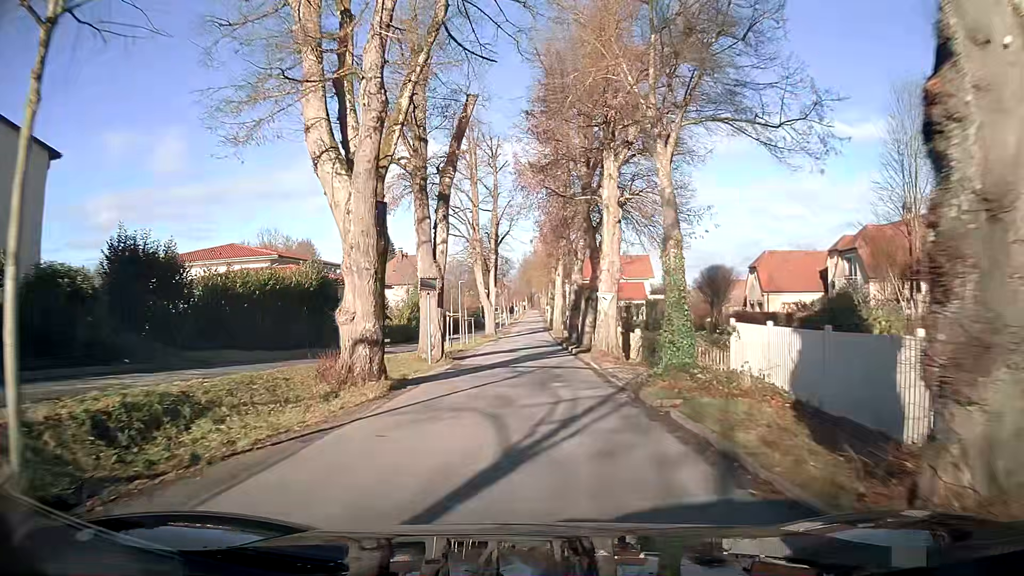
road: secondary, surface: asphalt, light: Day
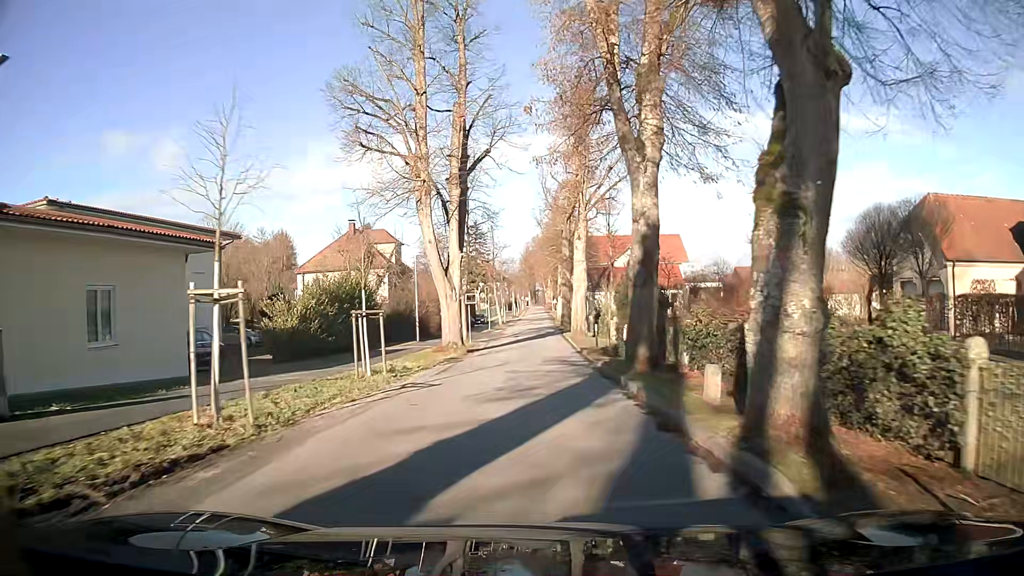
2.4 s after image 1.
(+0.3, +26.6) m; 0°
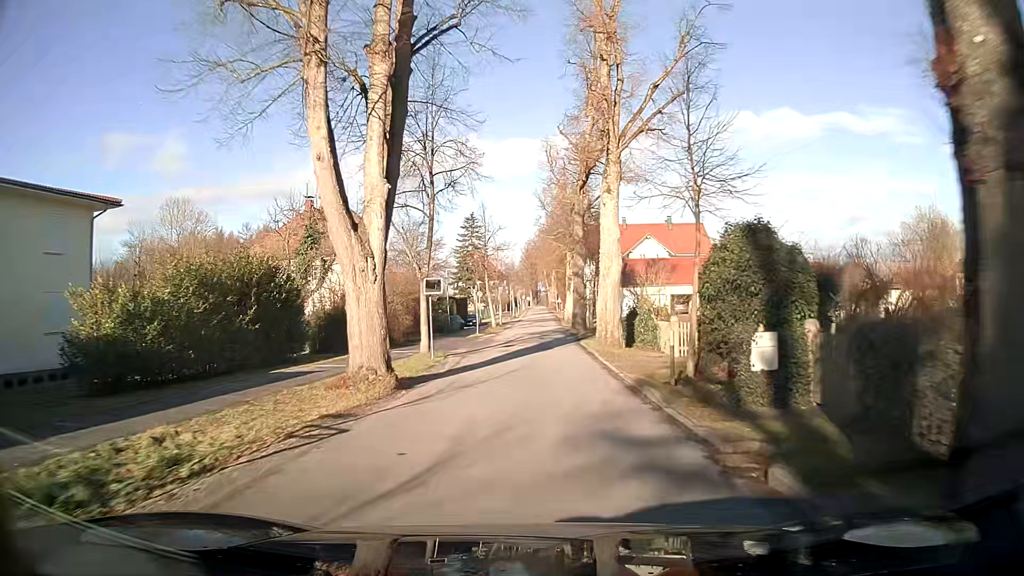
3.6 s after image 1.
(-0.1, +14.1) m; 0°
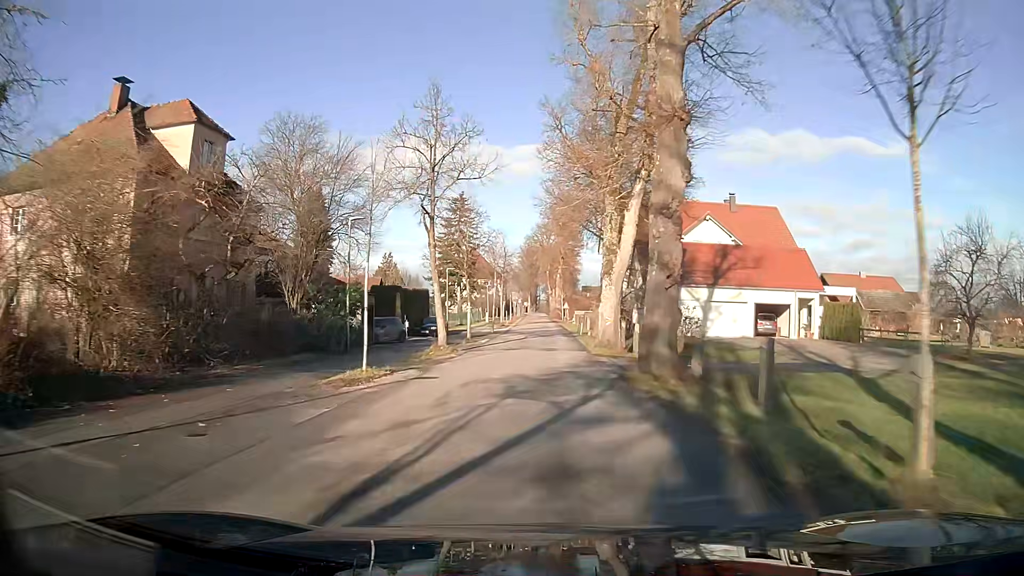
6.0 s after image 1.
(+0.1, +28.8) m; 0°
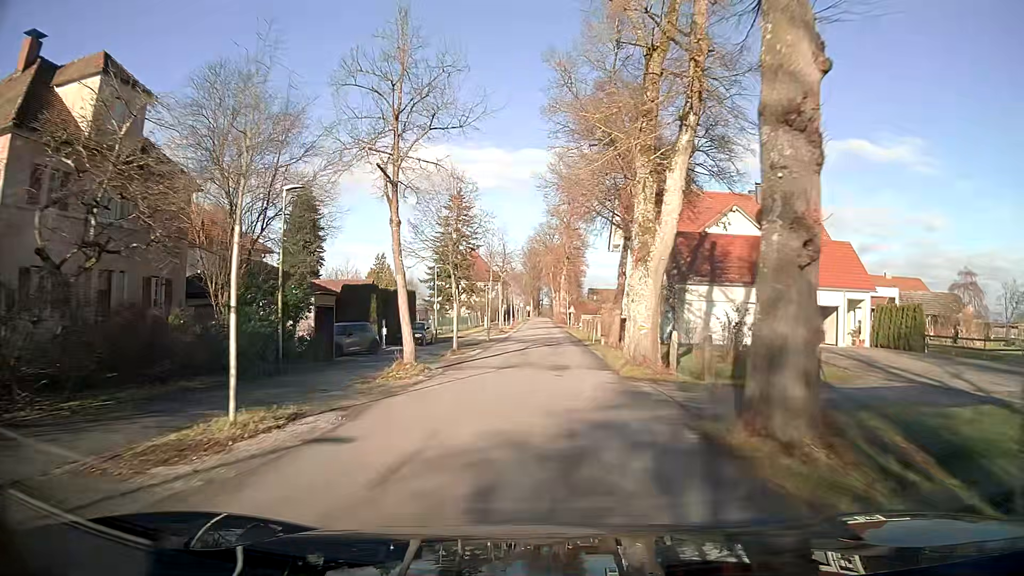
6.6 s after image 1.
(0.0, +7.2) m; 0°
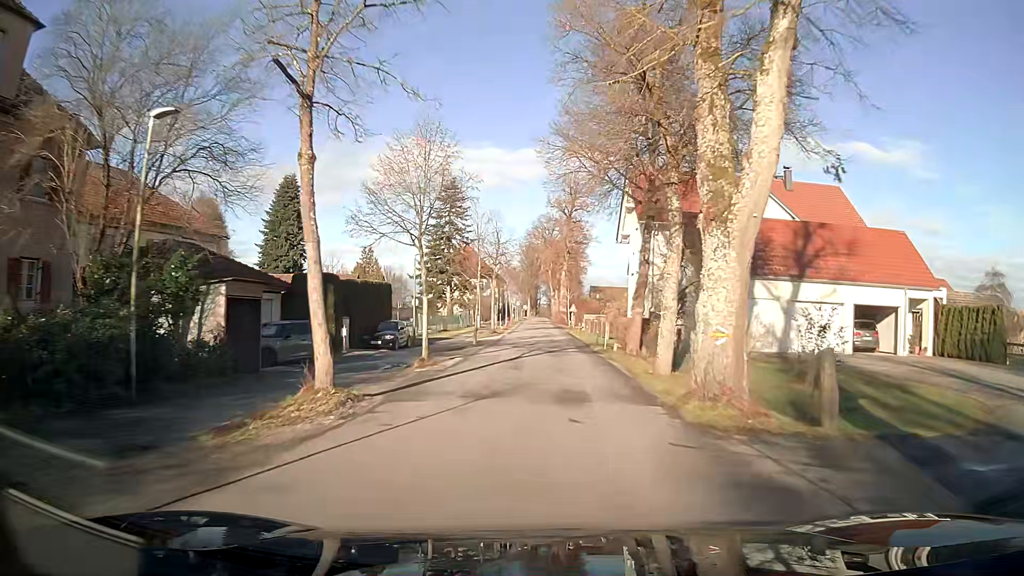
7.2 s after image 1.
(0.0, +7.3) m; 0°
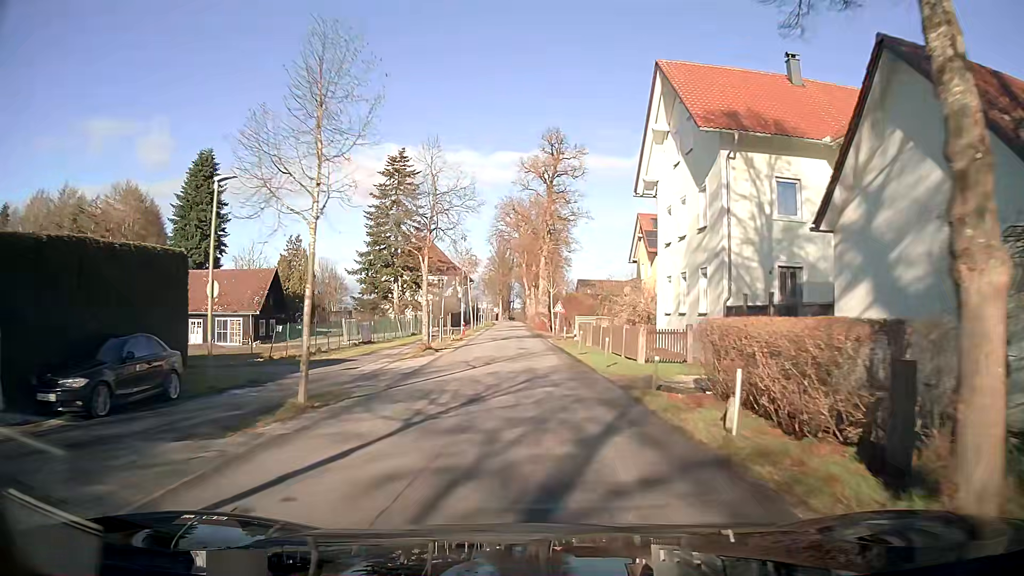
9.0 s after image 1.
(+0.5, +21.8) m; +2°
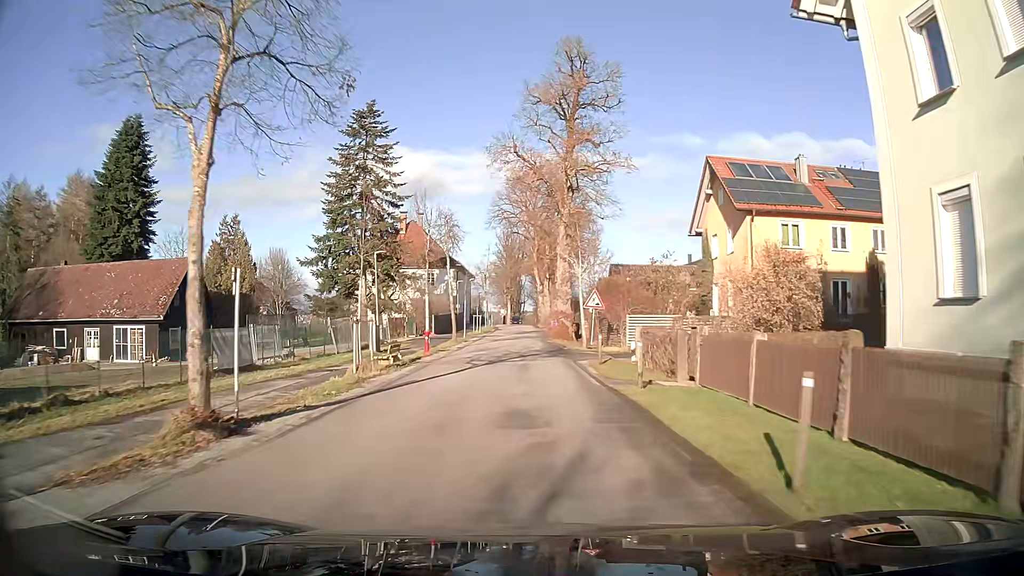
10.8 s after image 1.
(-0.1, +20.6) m; -1°
(0, +10) (0, +20) (0, +30) (0, +40) (0, +50) (0, +60) (-1, +70) (-1, +80) (-1, +90) (-1, +100) m
